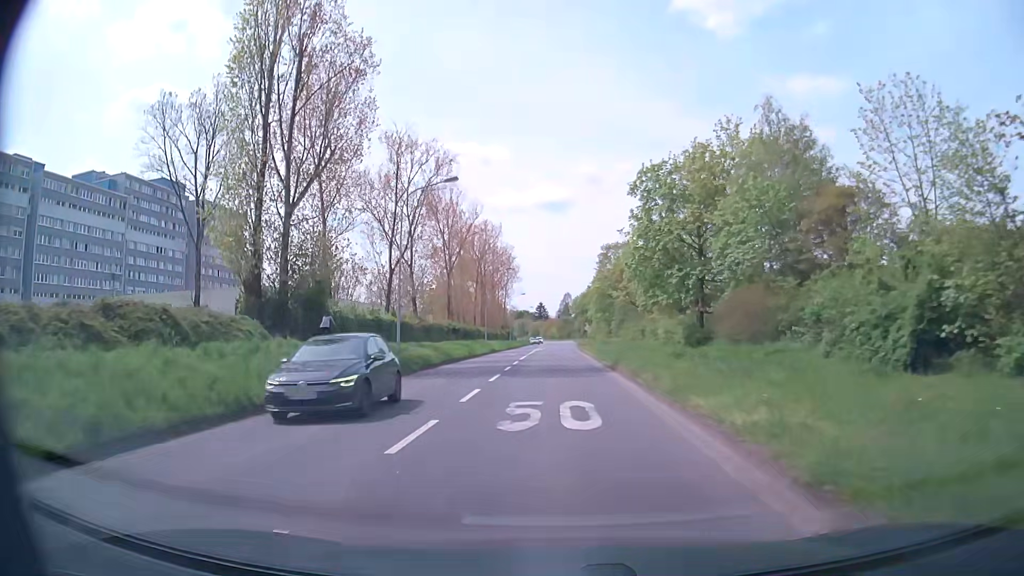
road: secondary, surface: asphalt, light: Day
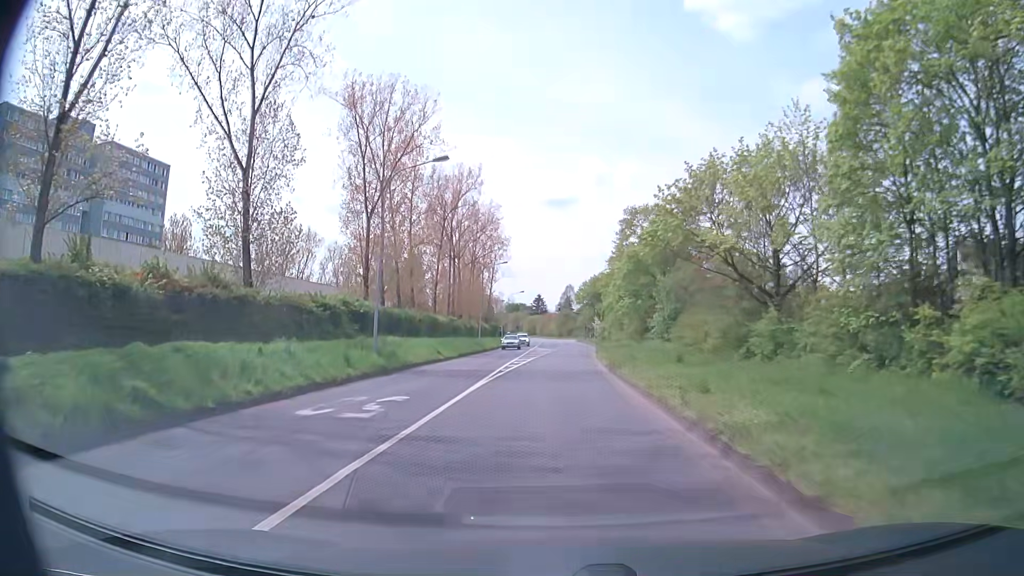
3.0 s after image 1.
(-0.1, +39.1) m; 0°
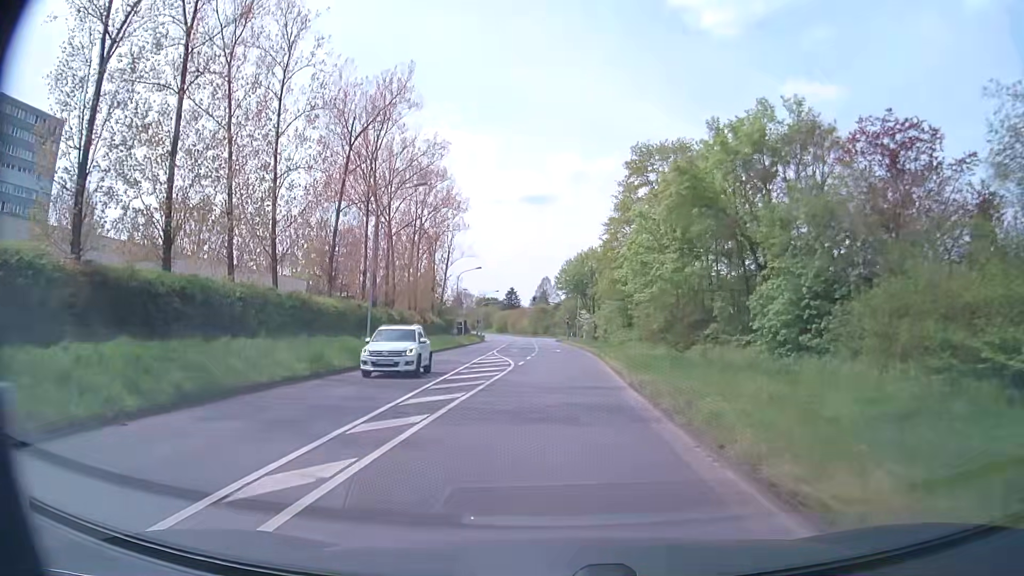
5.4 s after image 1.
(+0.5, +31.2) m; +2°
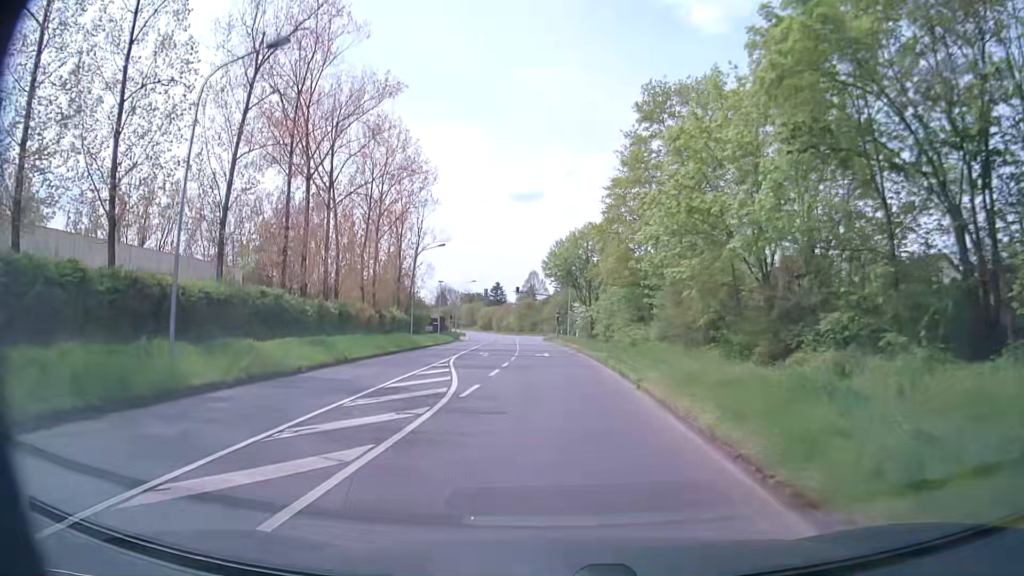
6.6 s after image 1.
(+0.2, +15.7) m; +1°
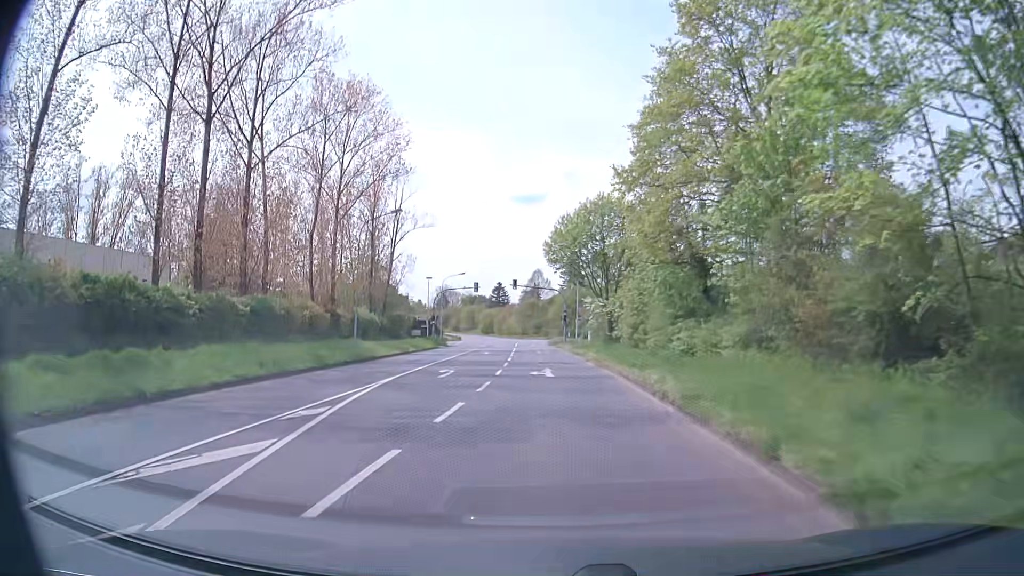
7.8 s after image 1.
(0.0, +15.7) m; -1°
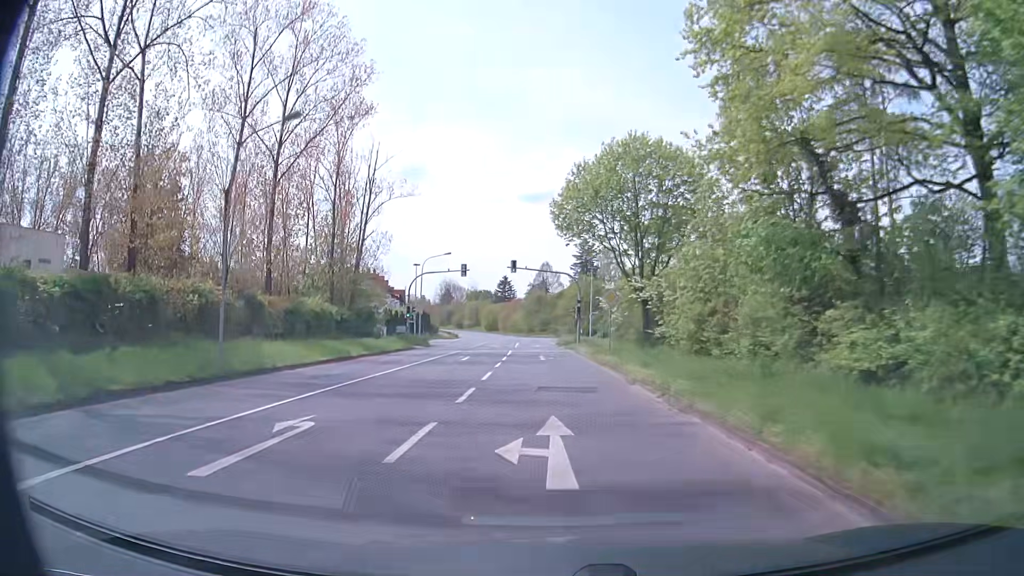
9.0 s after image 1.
(-0.1, +15.7) m; -1°
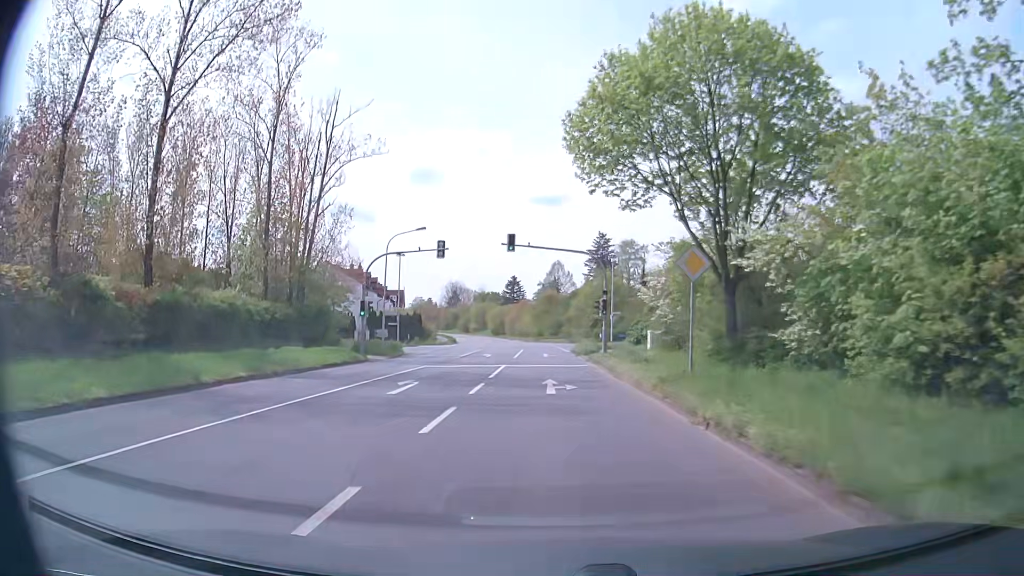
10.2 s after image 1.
(-0.1, +15.6) m; -1°
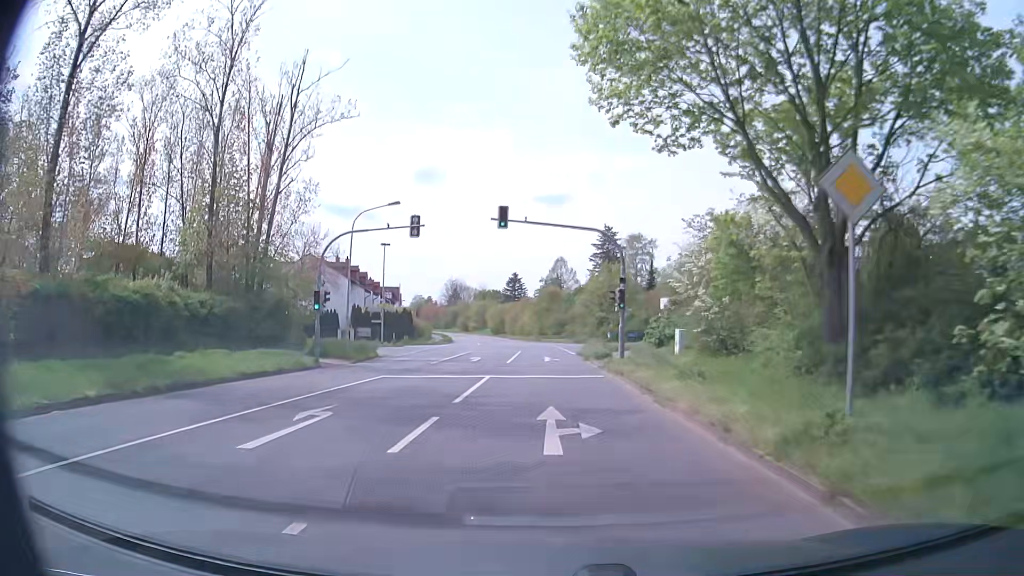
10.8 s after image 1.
(0.0, +7.8) m; 0°
(0, +10) (0, +20) (0, +30) (0, +40) (-1, +50) (-1, +60) (-2, +70) (-3, +80) (-4, +90) (-5, +100) m
